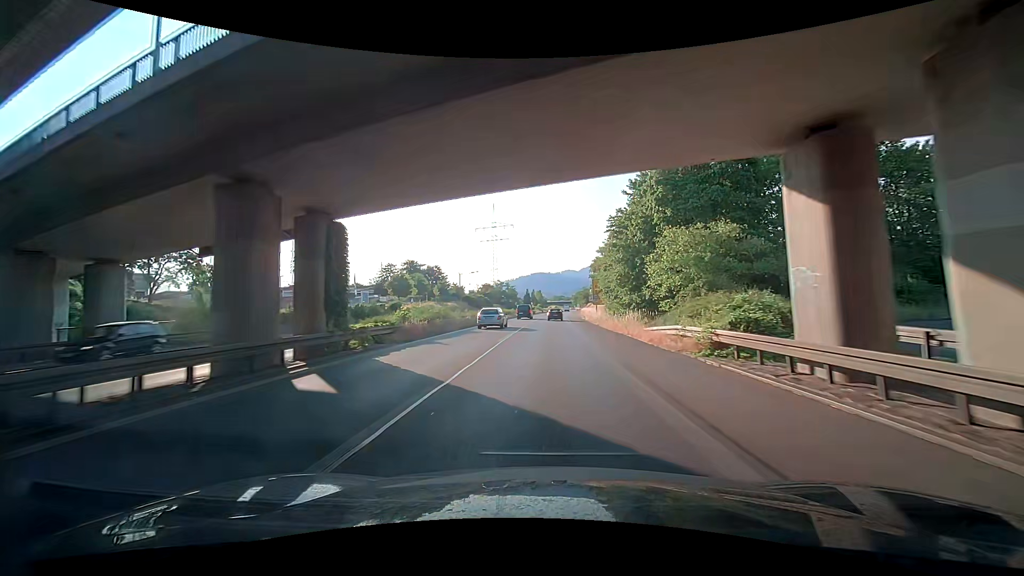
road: trunk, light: Day
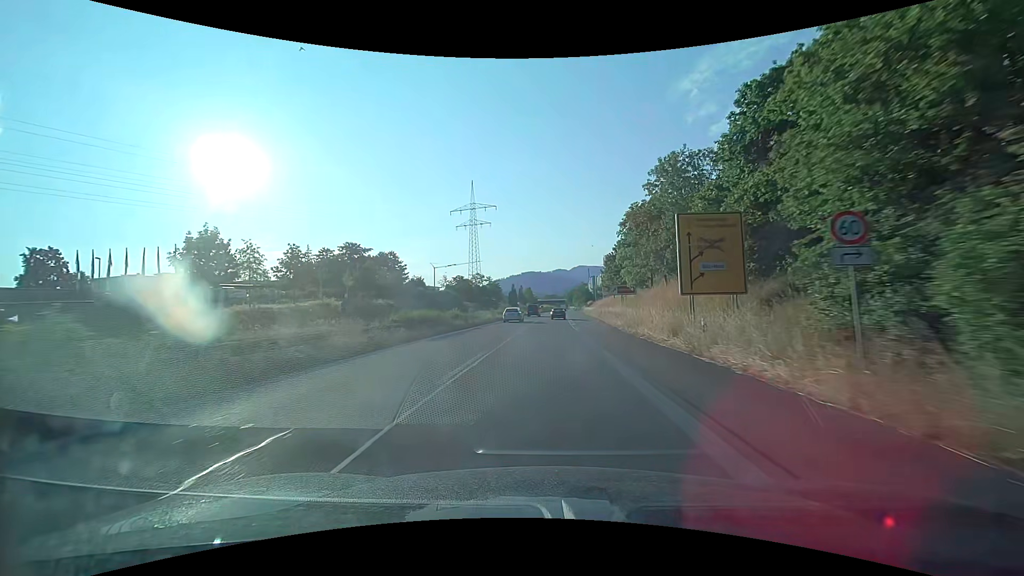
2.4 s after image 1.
(+0.4, +47.6) m; +1°
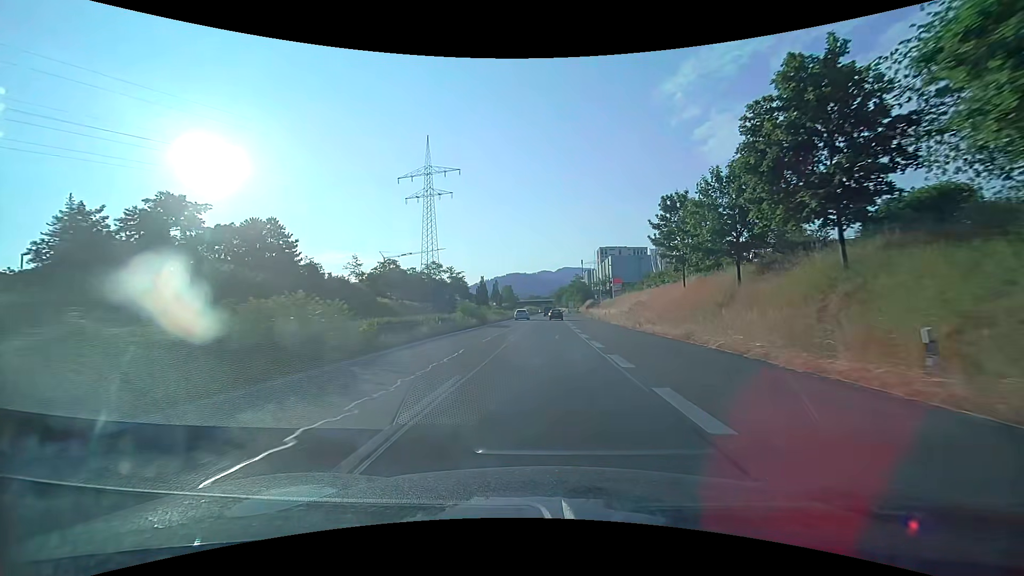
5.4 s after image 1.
(+0.8, +59.0) m; +2°
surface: asphalt
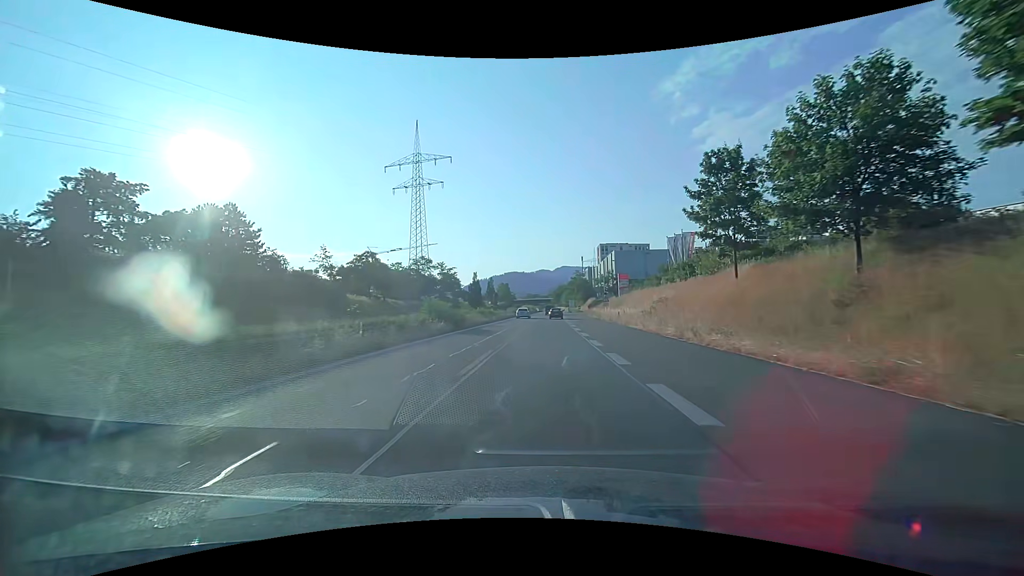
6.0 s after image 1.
(0.0, +11.6) m; 0°
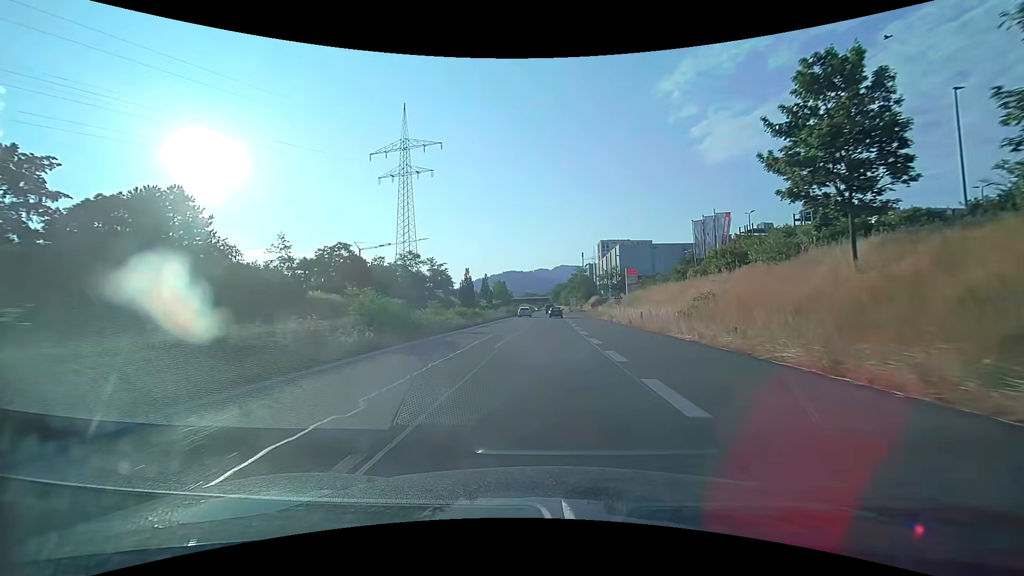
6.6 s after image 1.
(+0.1, +11.5) m; +1°
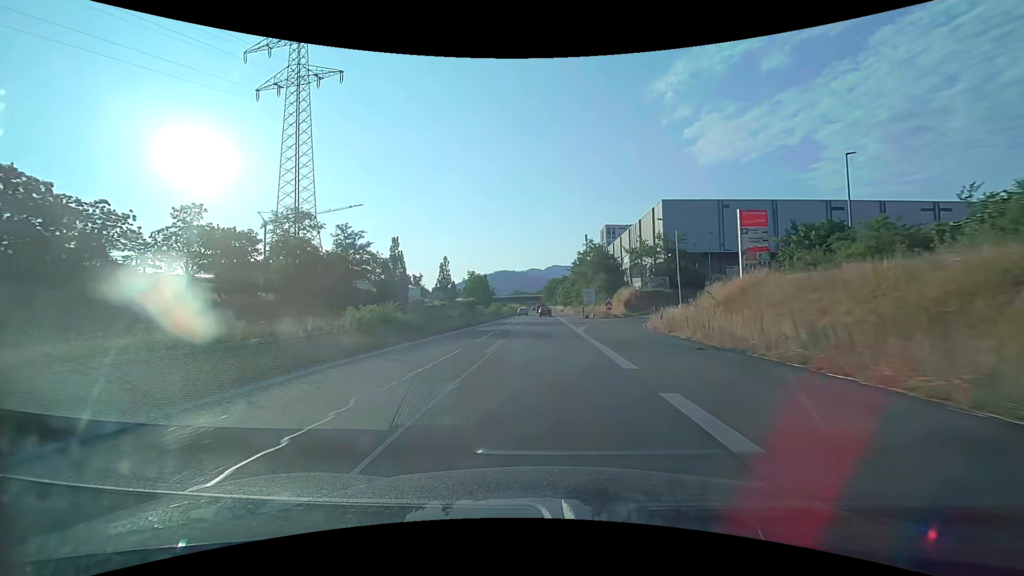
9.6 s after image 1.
(+0.4, +55.5) m; +1°
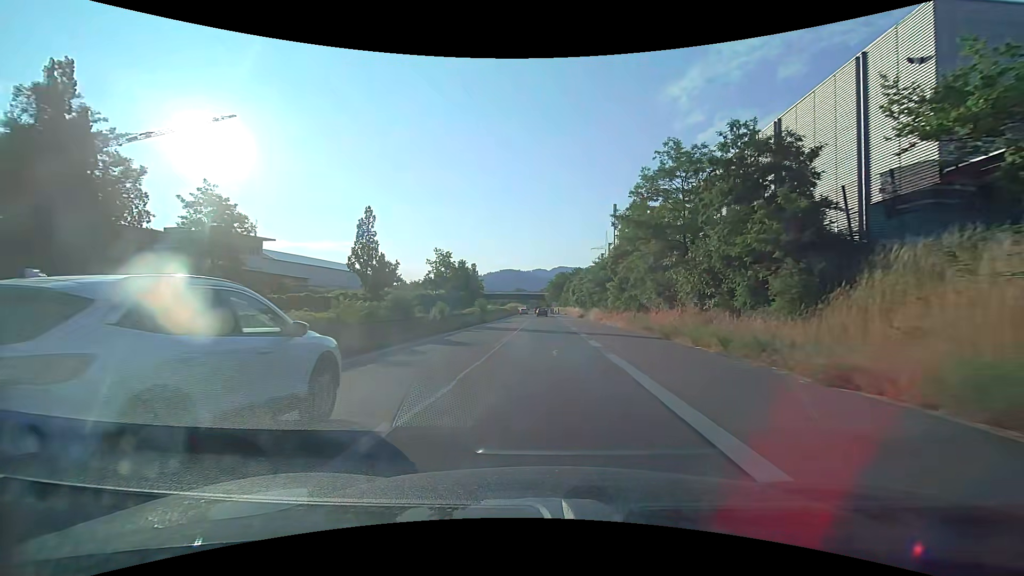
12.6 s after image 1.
(-0.1, +50.9) m; -1°
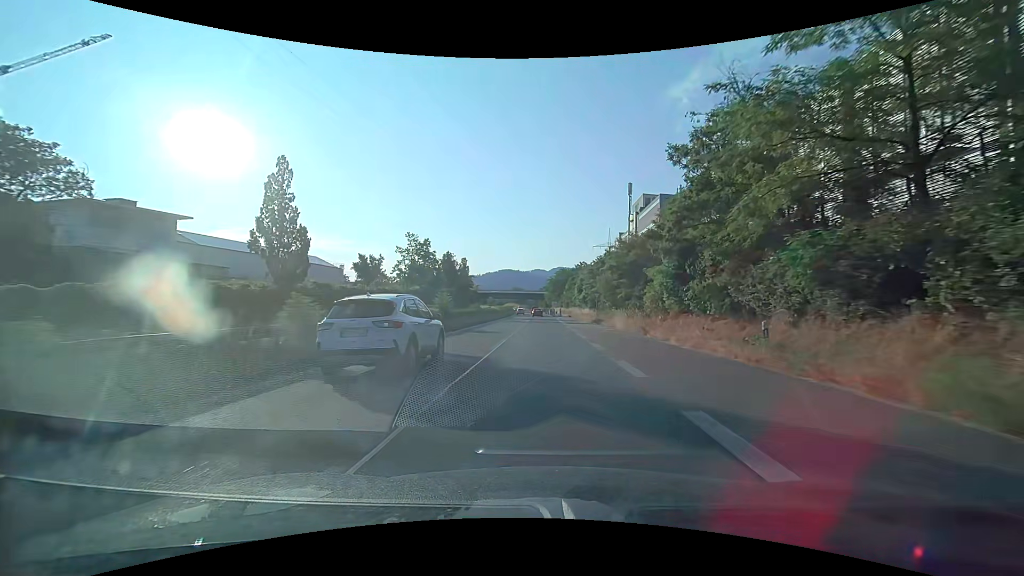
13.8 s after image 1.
(+0.1, +19.5) m; 0°
(0, +10) (0, +20) (0, +30) (0, +40) (0, +50) (0, +60) (0, +70) (0, +80) (-1, +90) (-1, +100) m
